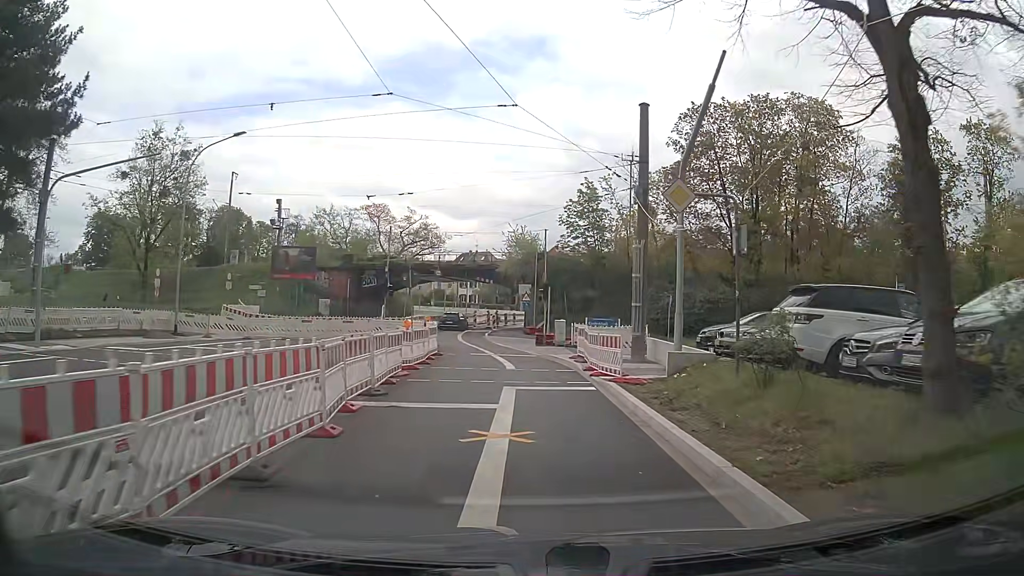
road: secondary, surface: asphalt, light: Day
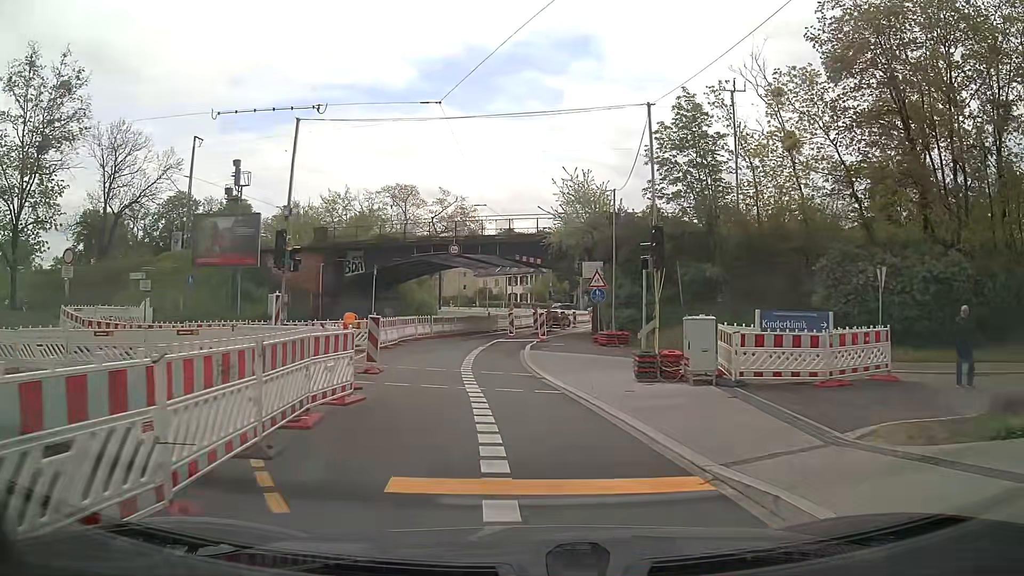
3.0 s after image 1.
(-0.7, +21.1) m; -5°
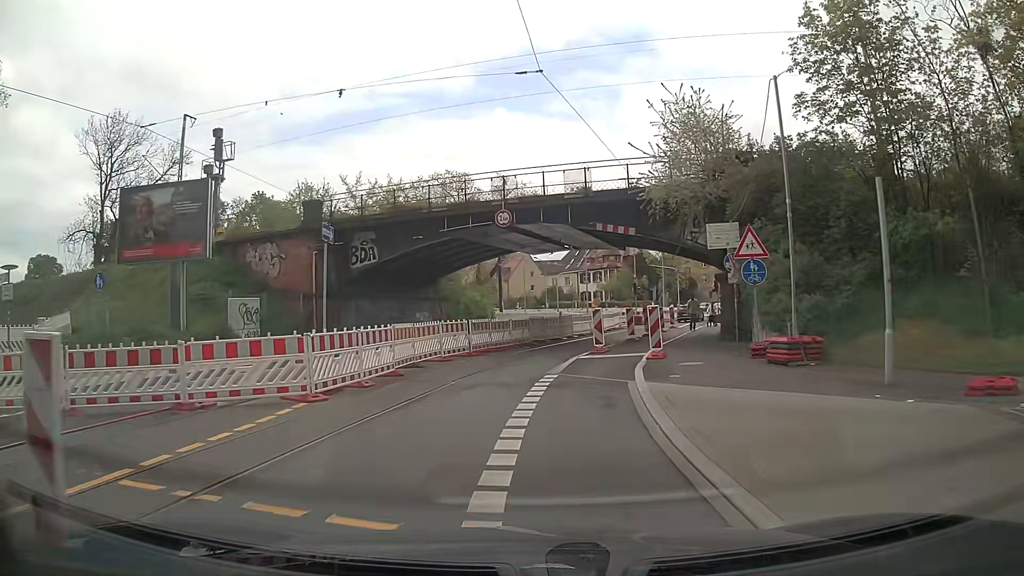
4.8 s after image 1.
(-0.7, +12.6) m; -7°
(0, +10) (0, +20) (+2, +30) (+6, +39) (+9, +48) (+14, +57) (+16, +67) (+17, +77) (+15, +87) (+11, +96) m
